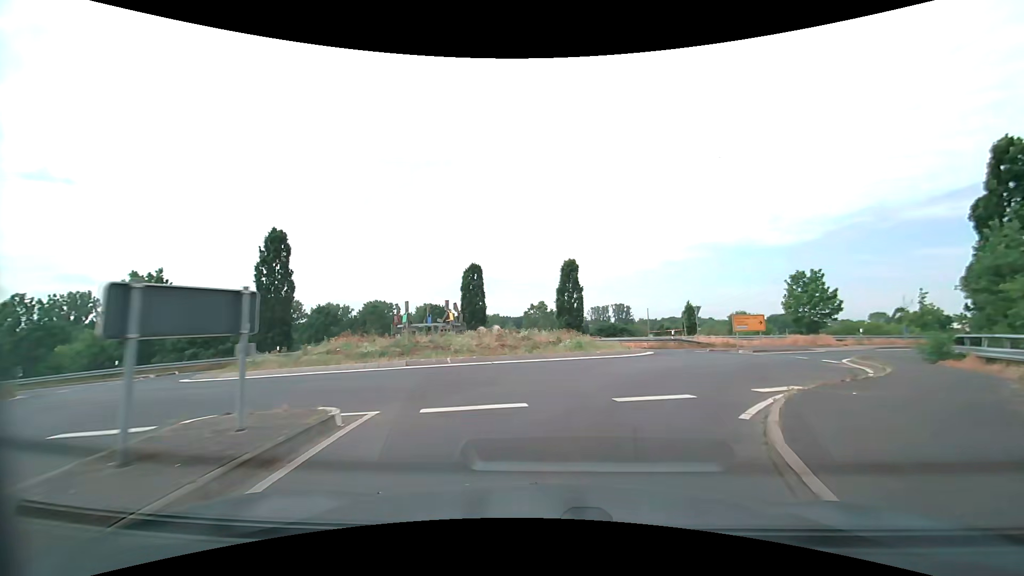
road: tertiary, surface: asphalt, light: Day
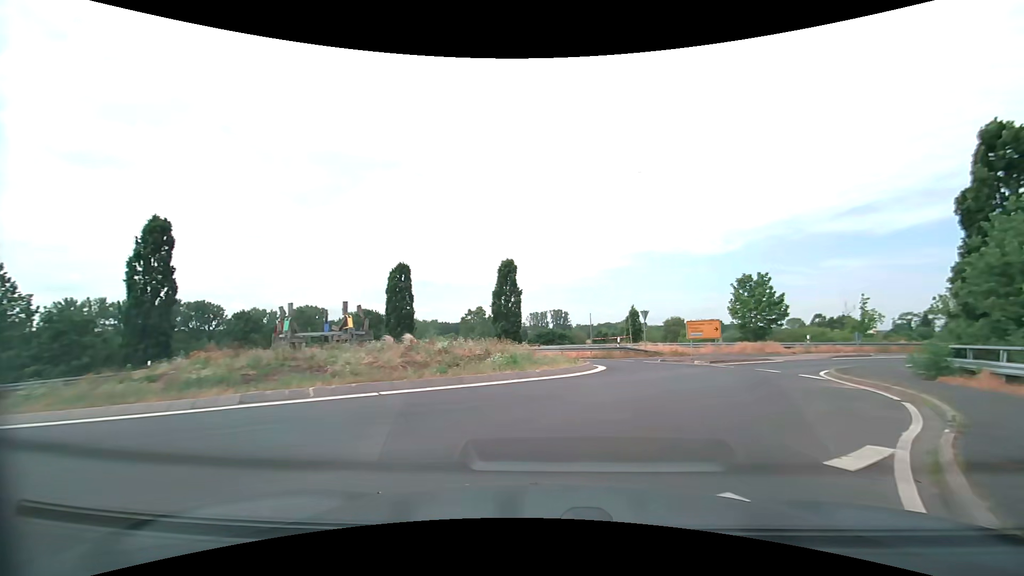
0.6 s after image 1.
(+0.2, +4.9) m; +6°
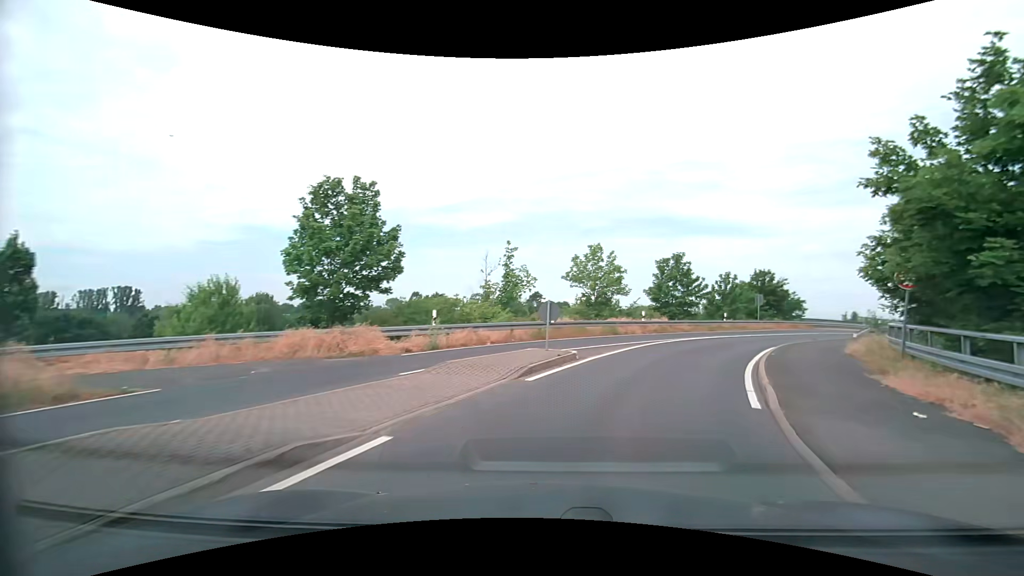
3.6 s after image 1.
(+9.5, +24.3) m; +43°
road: secondary
(+1, +10) (+5, +19) (+10, +28) (+16, +36) (+23, +43) (+29, +51) (+36, +58) (+43, +65) (+50, +72) (+57, +79) m
